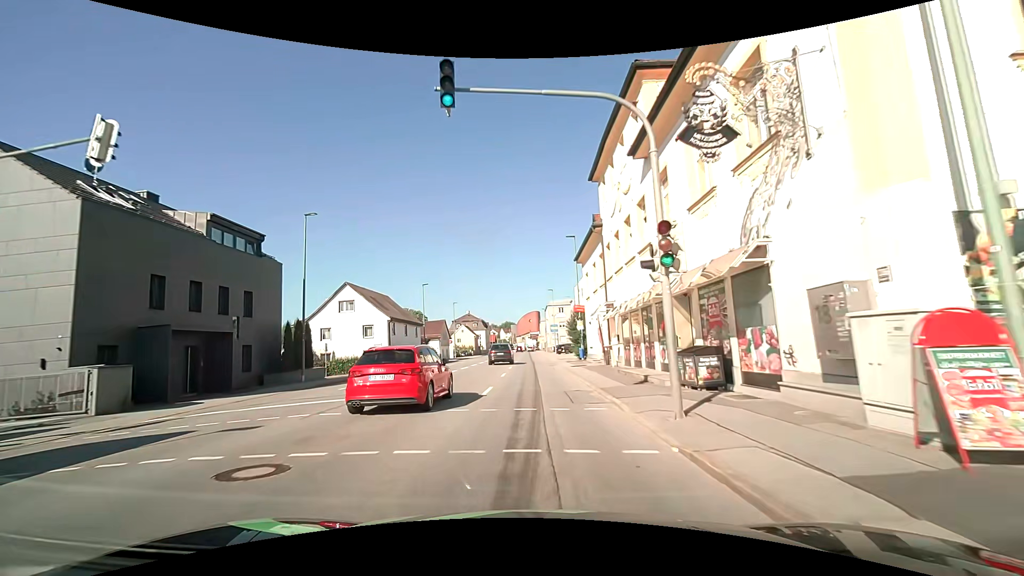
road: tertiary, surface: asphalt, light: Day
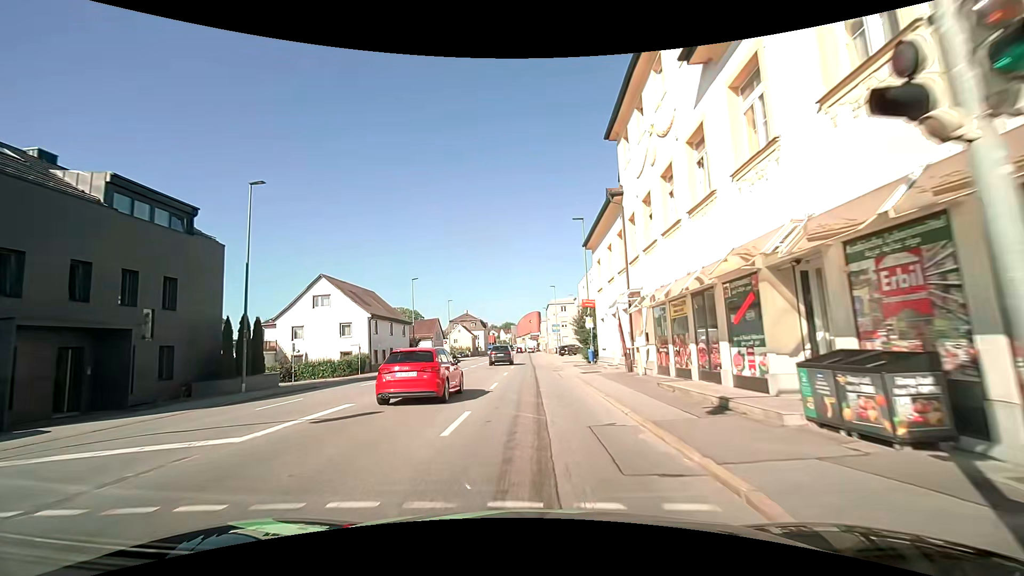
(-0.1, +6.3) m; -1°
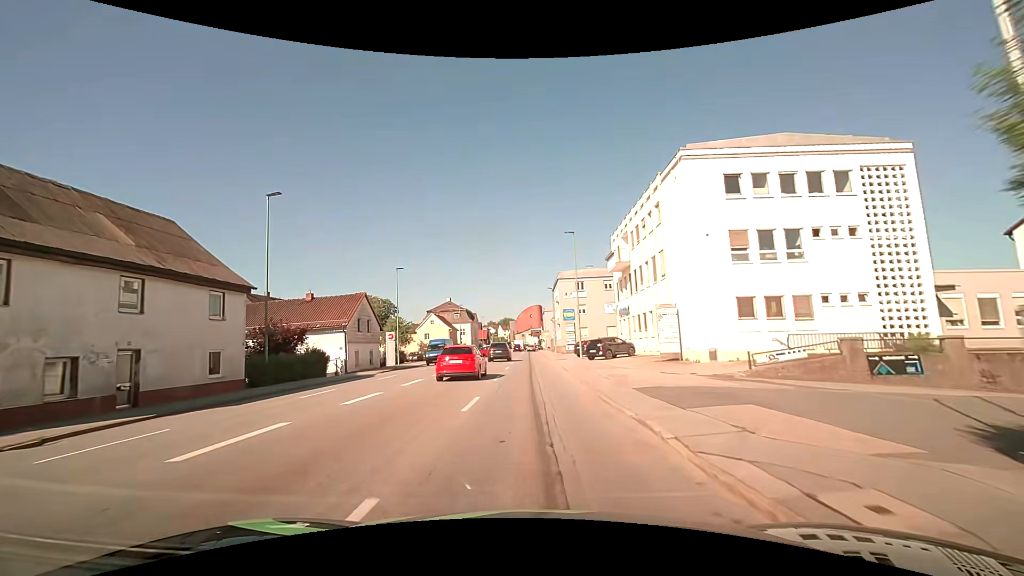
(+0.5, +33.5) m; +2°
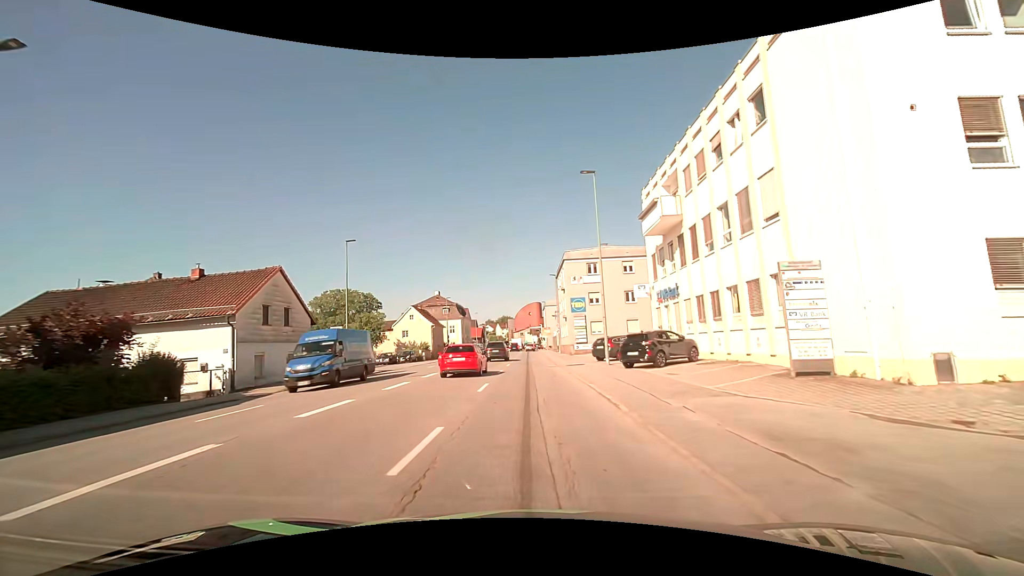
(-0.2, +14.2) m; -1°
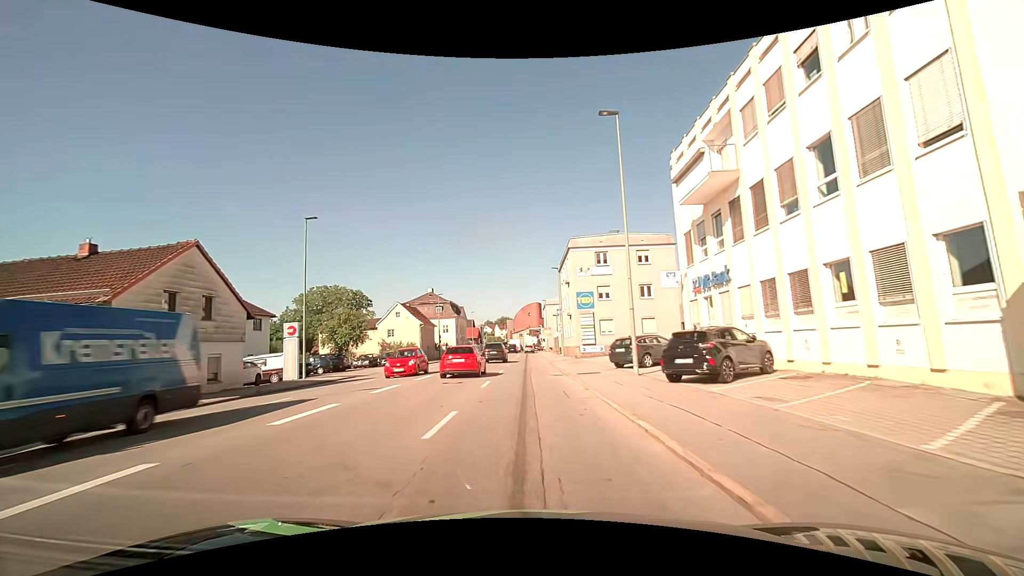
(0.0, +7.1) m; 0°
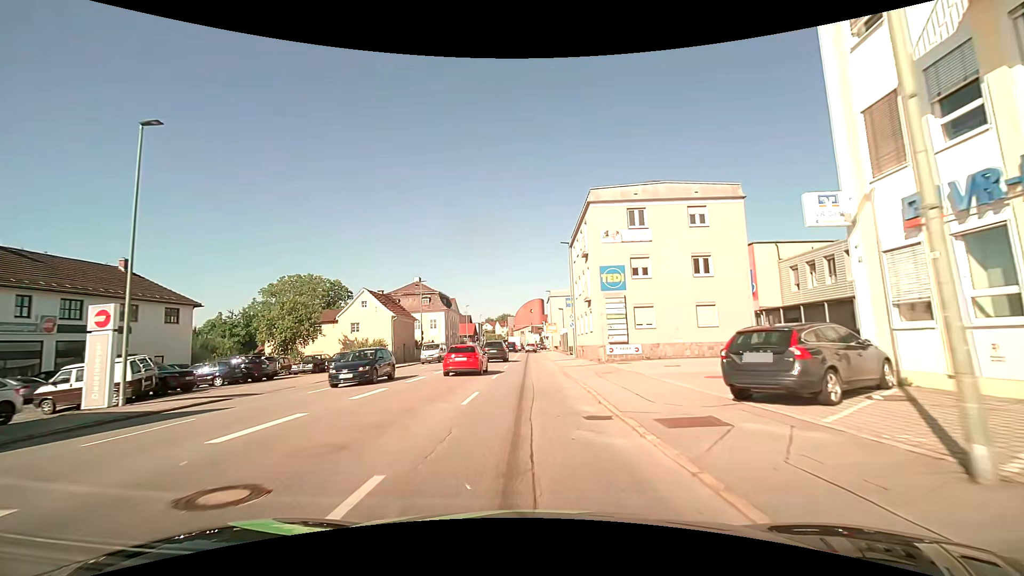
(0.0, +13.8) m; 0°
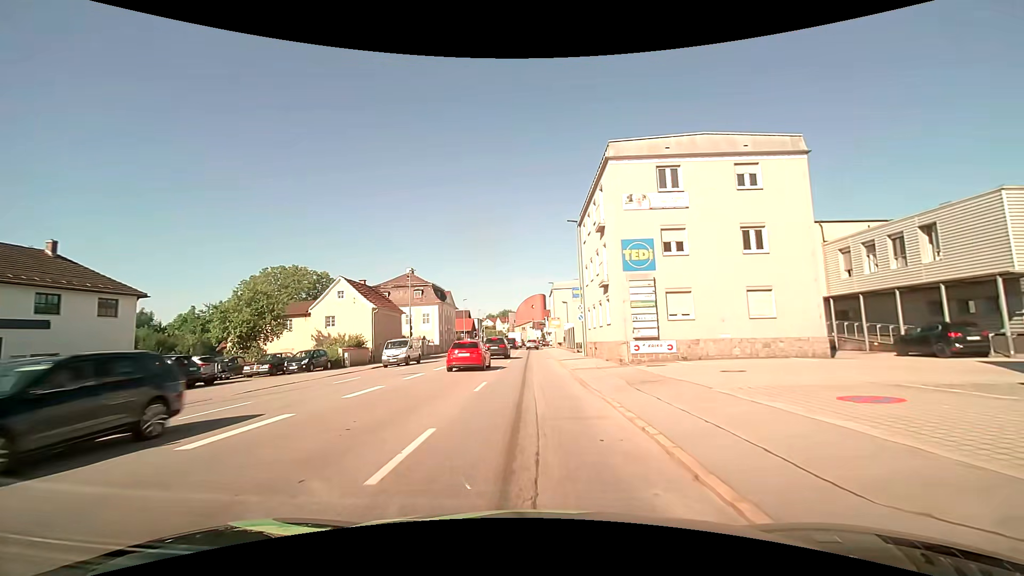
(0.0, +6.7) m; -1°
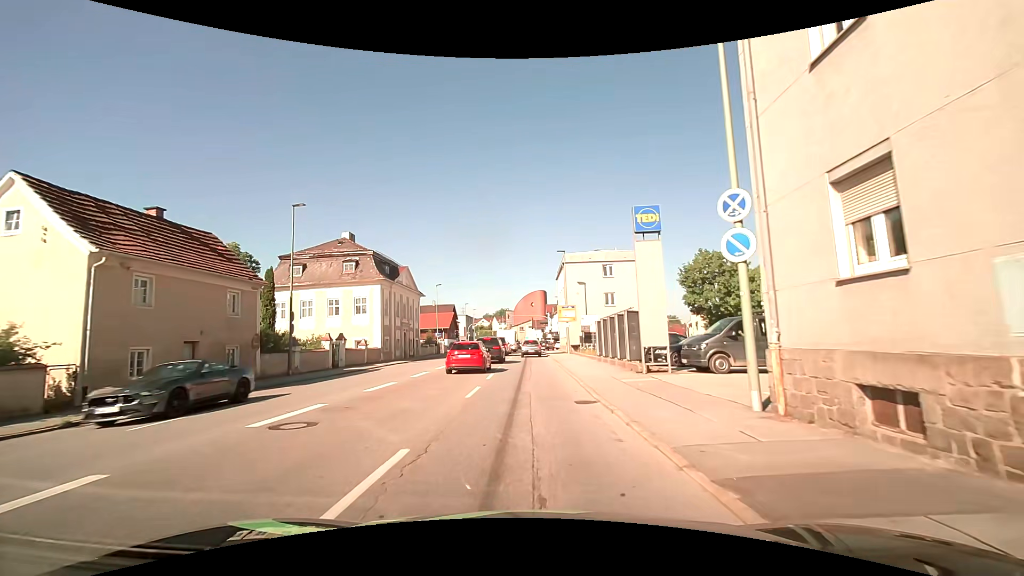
(+0.3, +27.9) m; +1°
(0, +10) (0, +20) (0, +30) (0, +40) (0, +50) (0, +60) (0, +70) (0, +80) (+1, +90) (+1, +100) m
